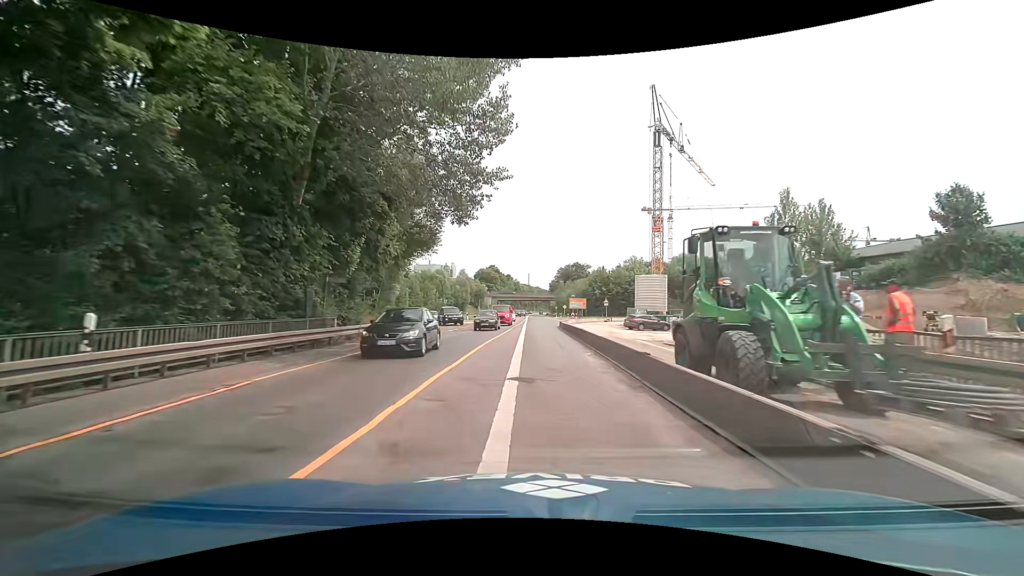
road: trunk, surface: asphalt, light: Day
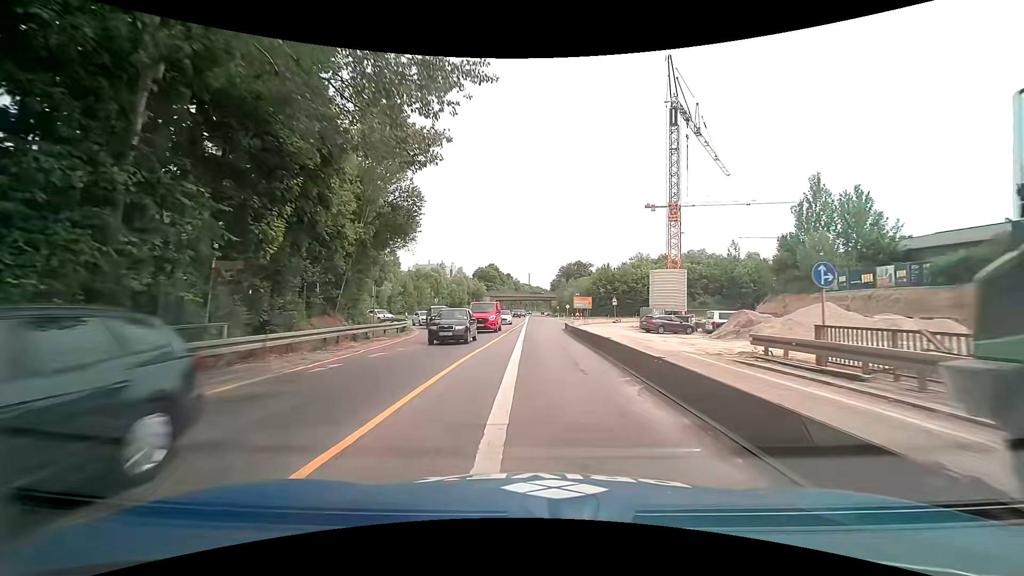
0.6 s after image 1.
(0.0, +6.9) m; -1°
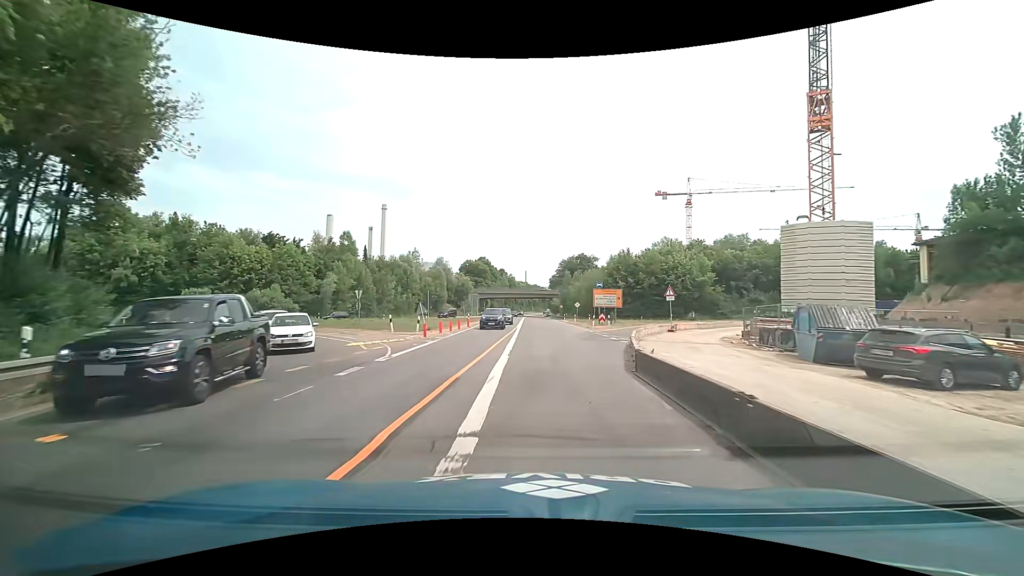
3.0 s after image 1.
(+0.3, +27.4) m; +1°
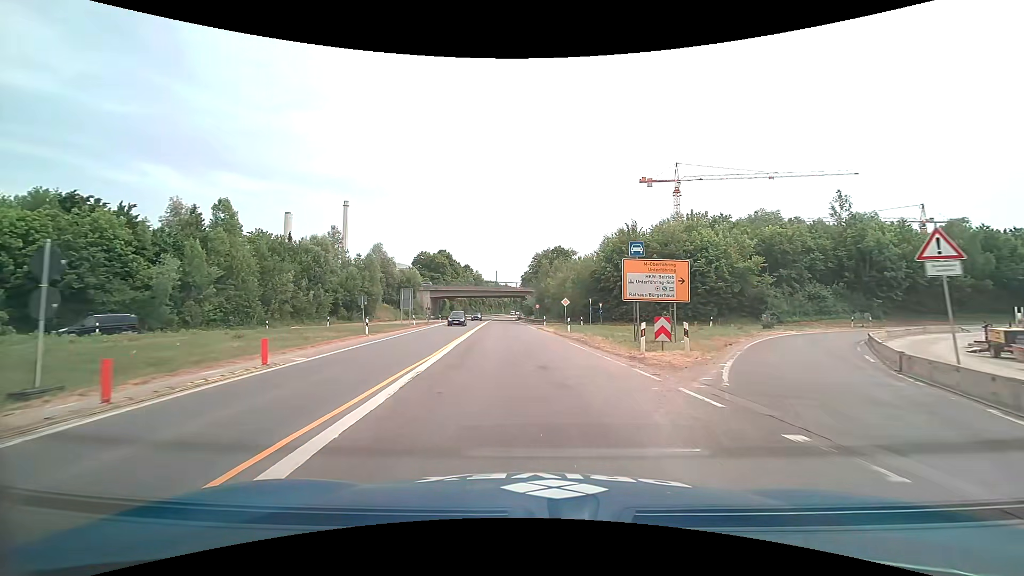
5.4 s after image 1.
(+0.9, +27.6) m; +4°
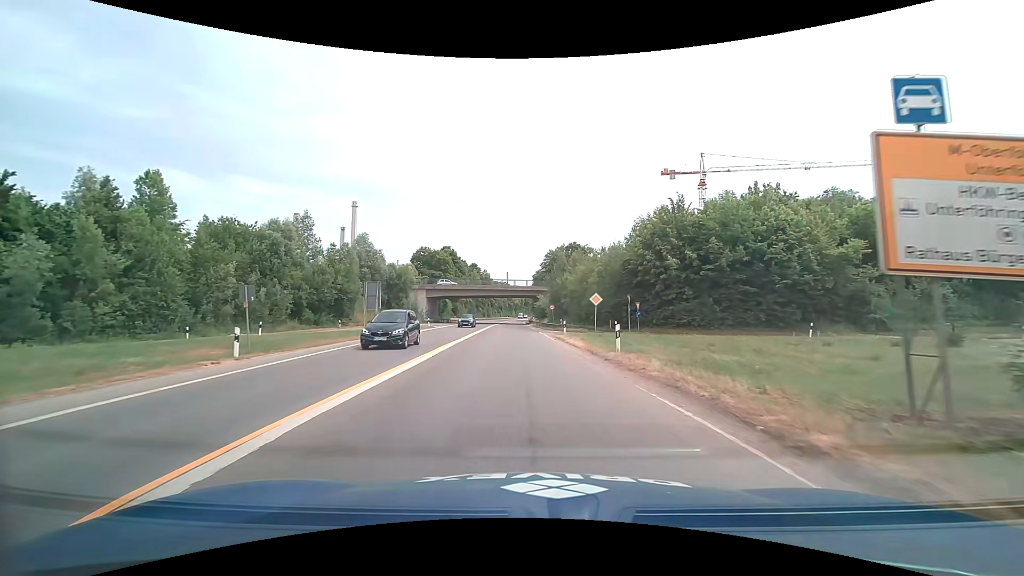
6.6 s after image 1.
(-0.1, +14.7) m; -1°
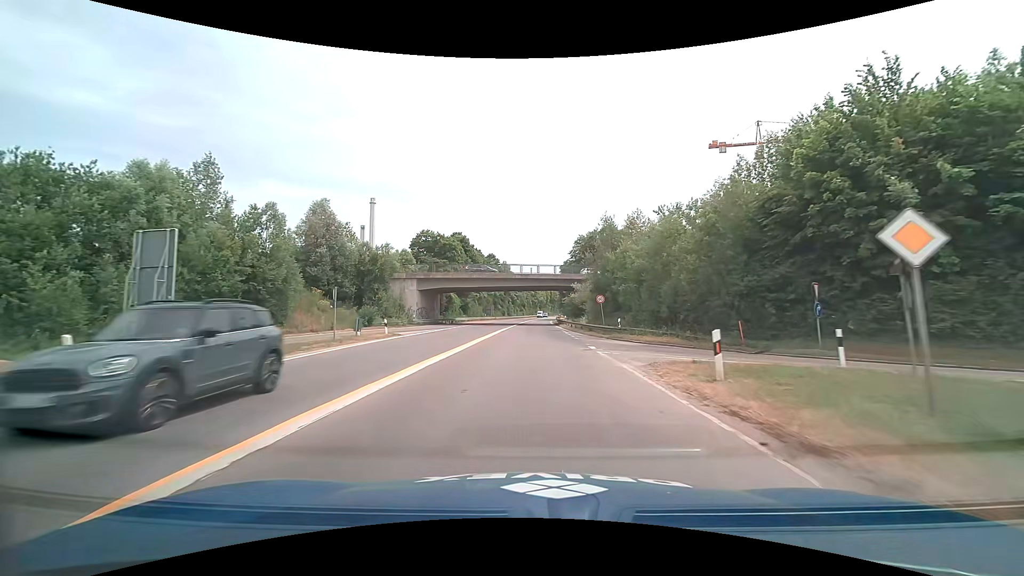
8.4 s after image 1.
(-0.7, +24.0) m; -3°
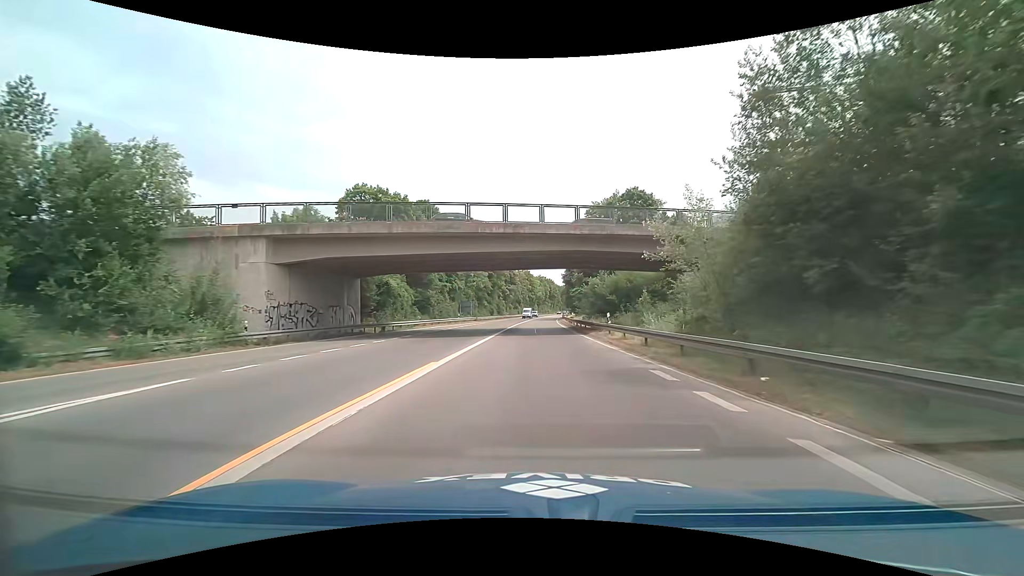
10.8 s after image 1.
(-0.2, +35.3) m; 0°
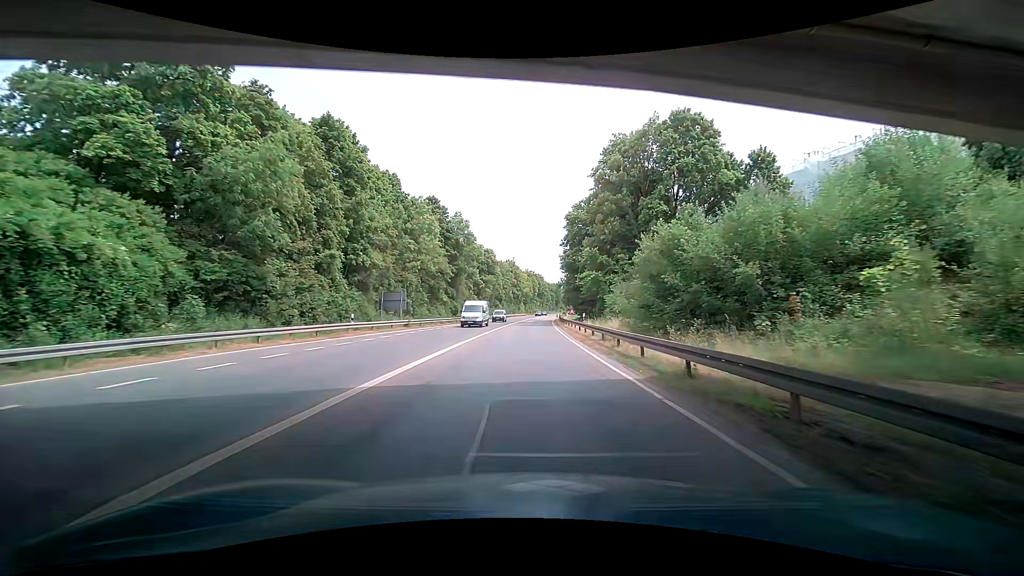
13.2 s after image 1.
(+0.8, +36.3) m; +2°
(0, +10) (0, +20) (-1, +30) (-1, +40) (-1, +50) (-1, +60) (-1, +70) (0, +80) (0, +90) (0, +100) m
